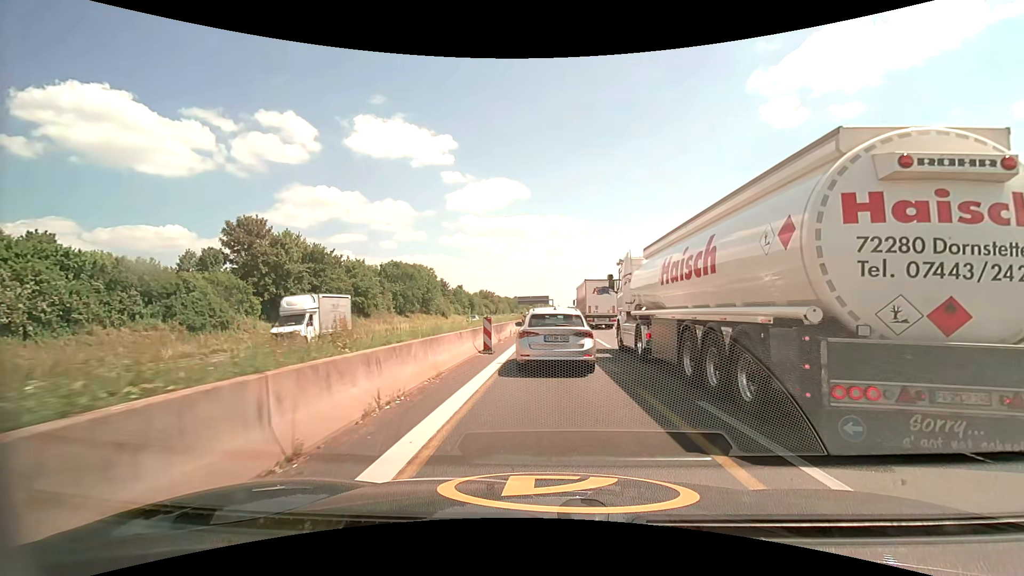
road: motorway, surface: asphalt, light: Day
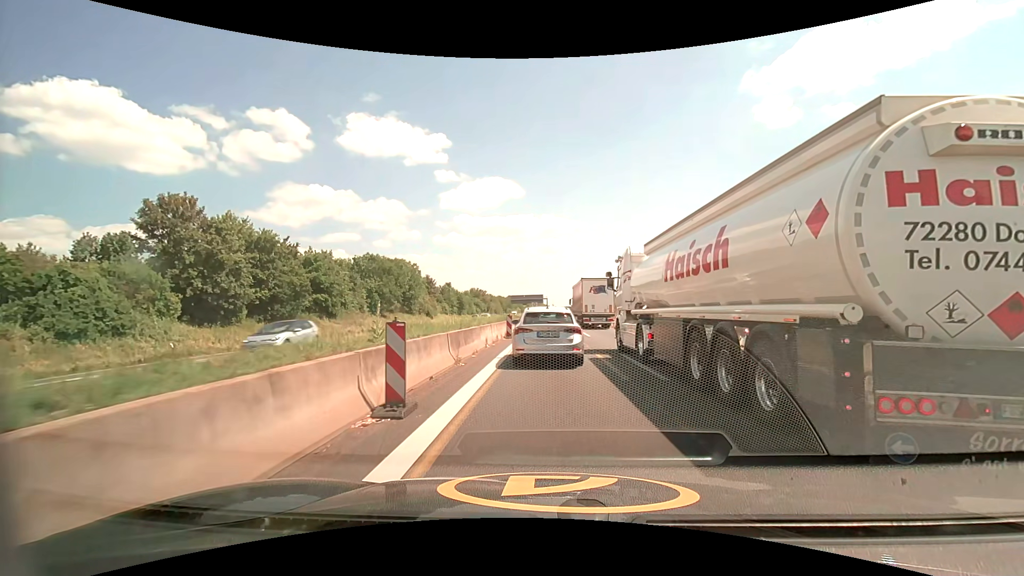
(+0.1, +9.9) m; +1°
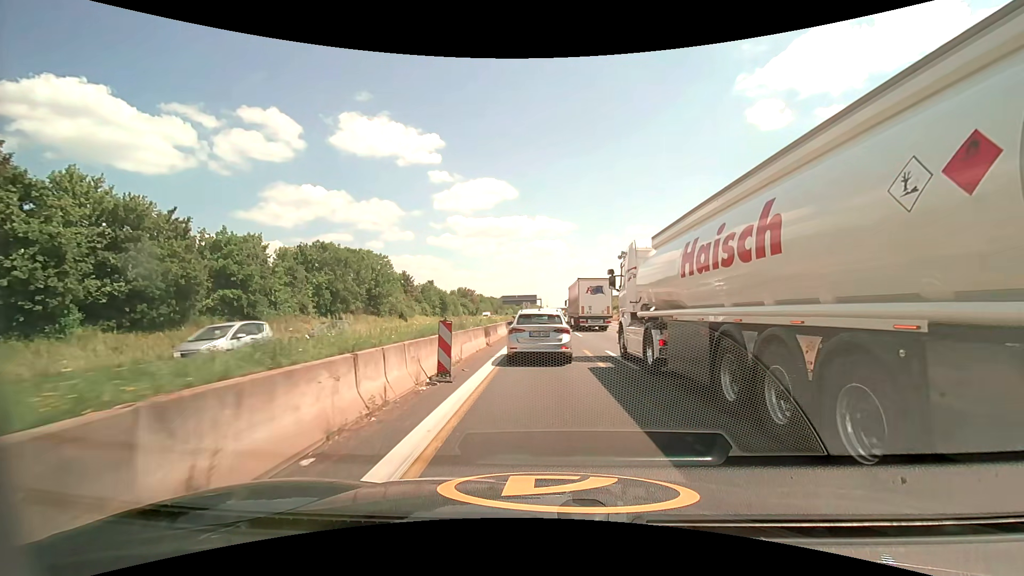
(+0.1, +15.8) m; +1°
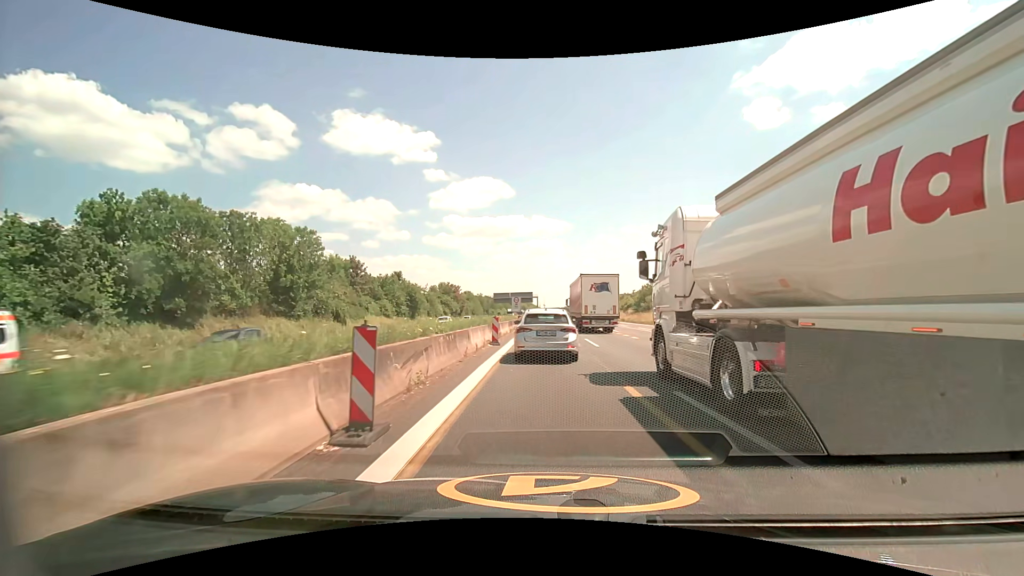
(+0.1, +27.7) m; 0°
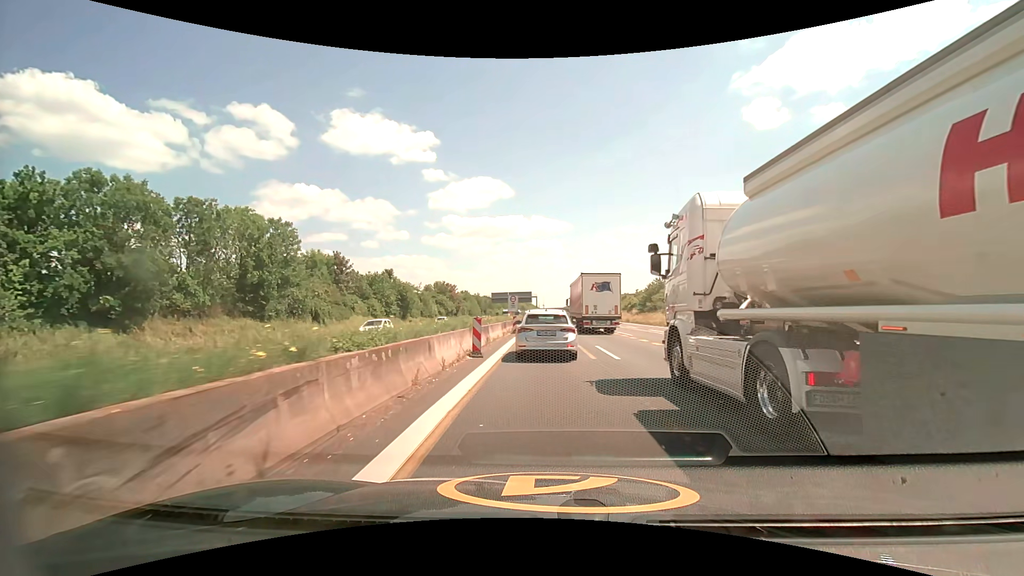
(0.0, +5.8) m; 0°
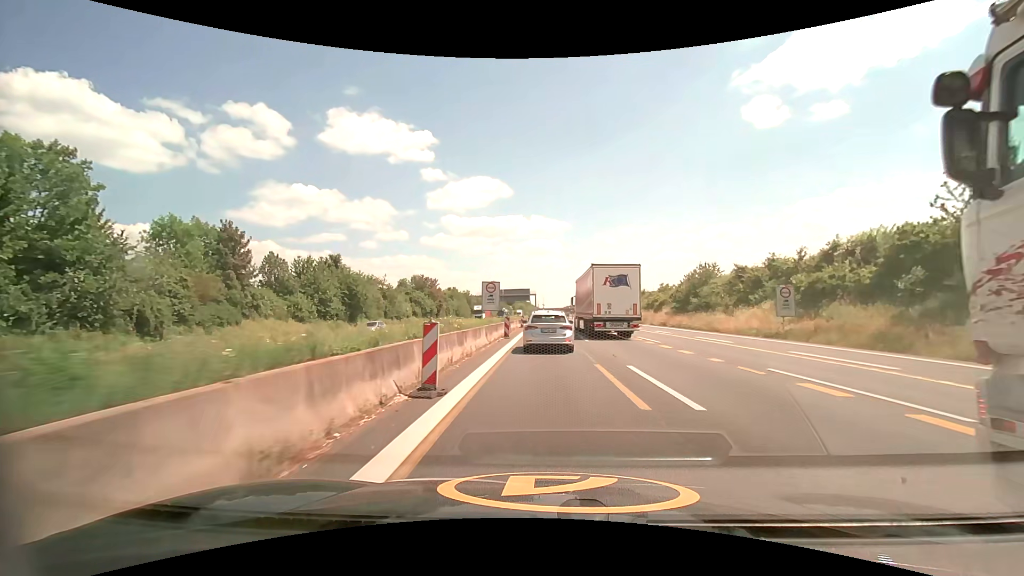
(+0.1, +26.0) m; 0°
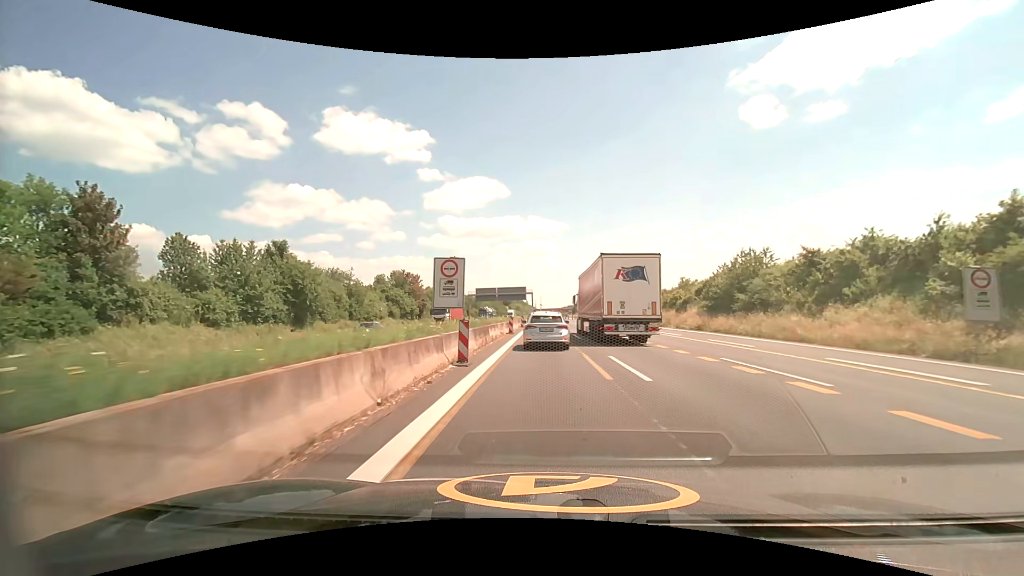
(+0.1, +15.0) m; +1°
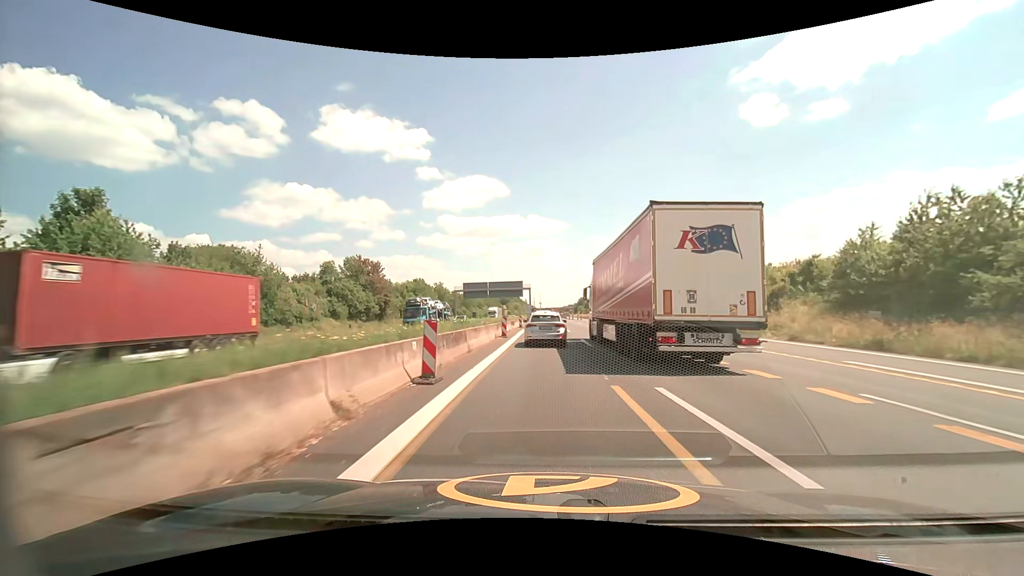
(0.0, +25.3) m; 0°
(0, +10) (0, +20) (0, +30) (0, +40) (0, +50) (0, +60) (0, +70) (0, +80) (0, +90) (+1, +100) m
